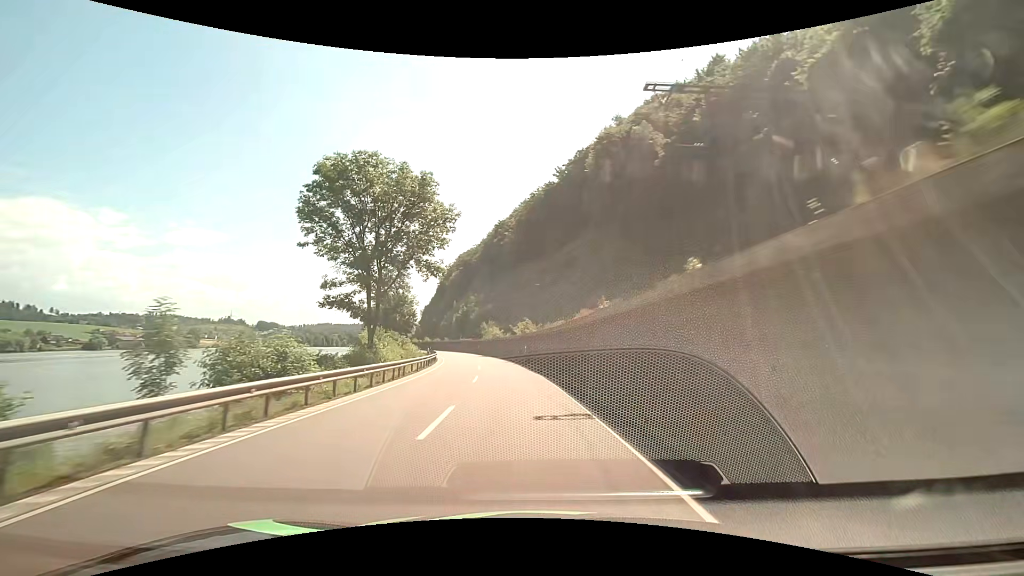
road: primary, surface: asphalt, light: Day
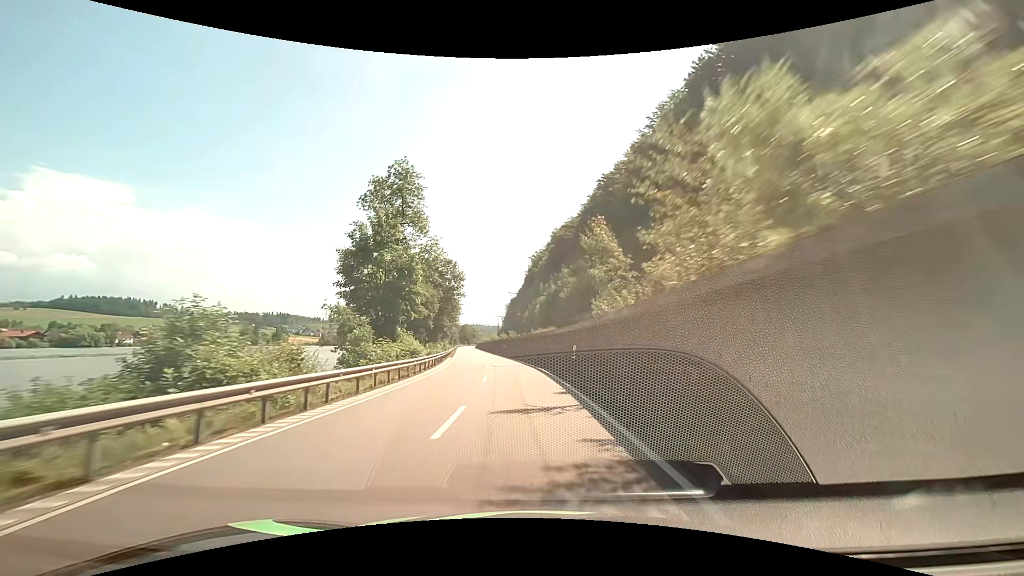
(-5.9, +59.8) m; -11°
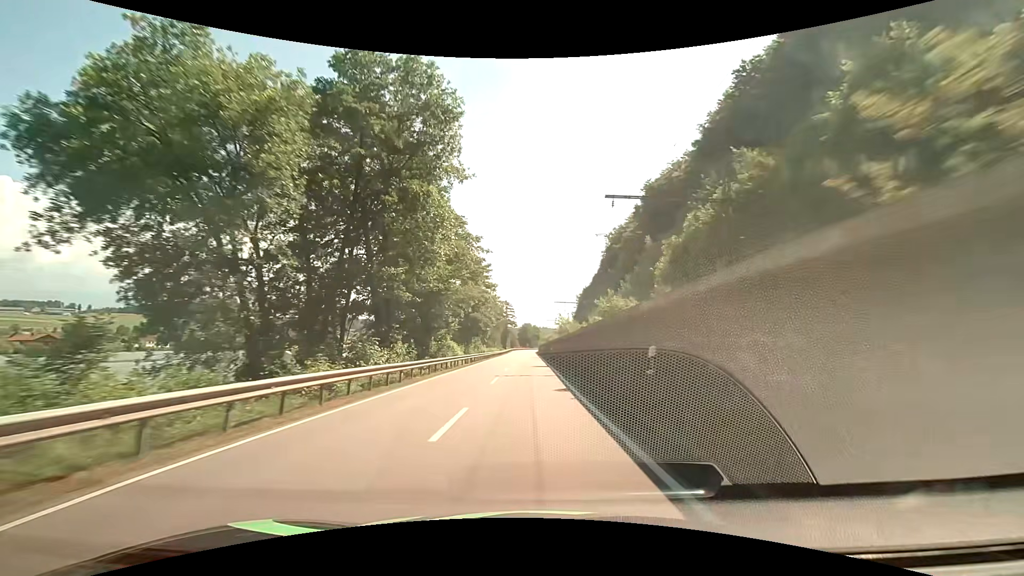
(-4.6, +59.9) m; -8°
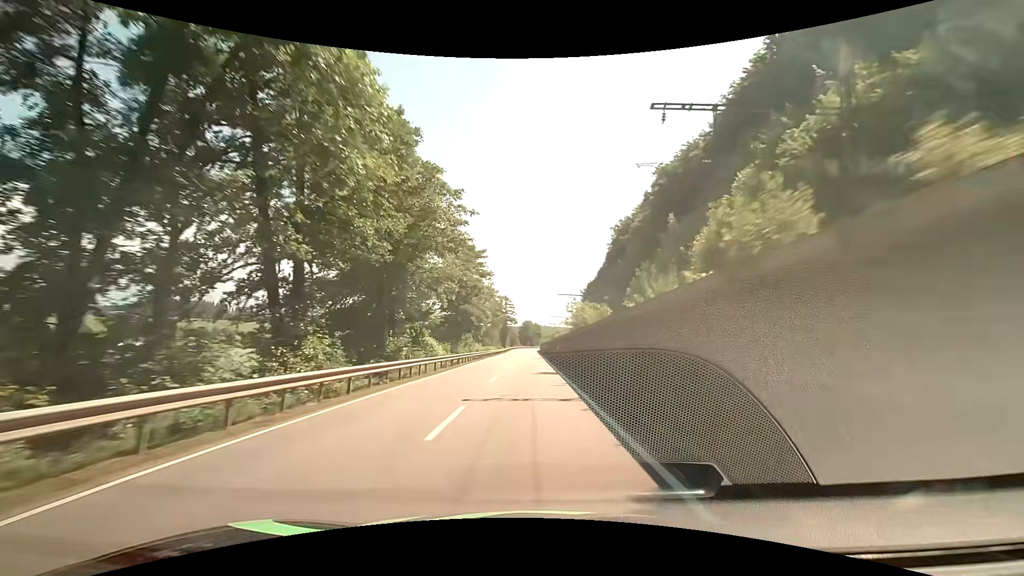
(0.0, +12.0) m; 0°
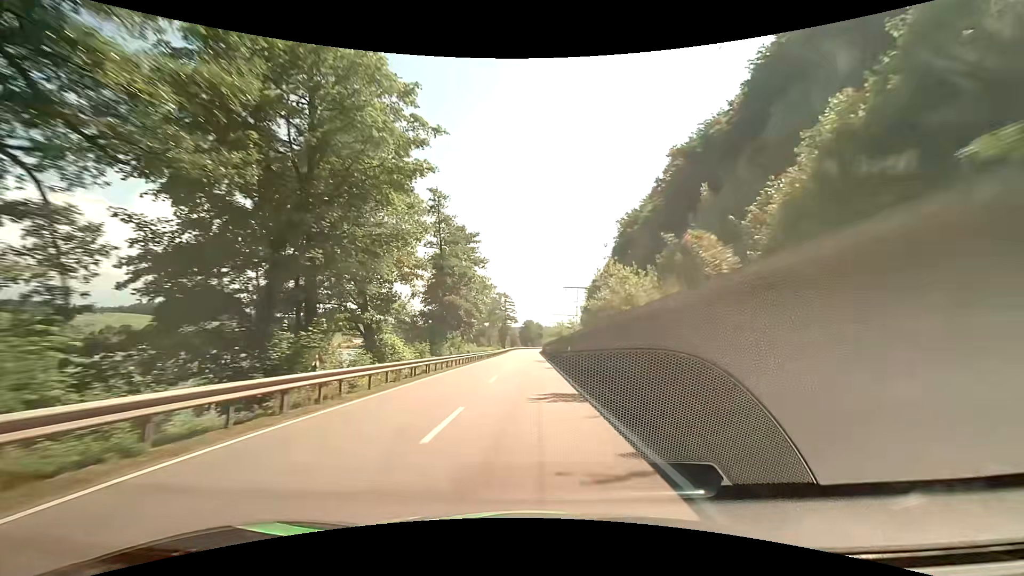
(0.0, +12.0) m; 0°
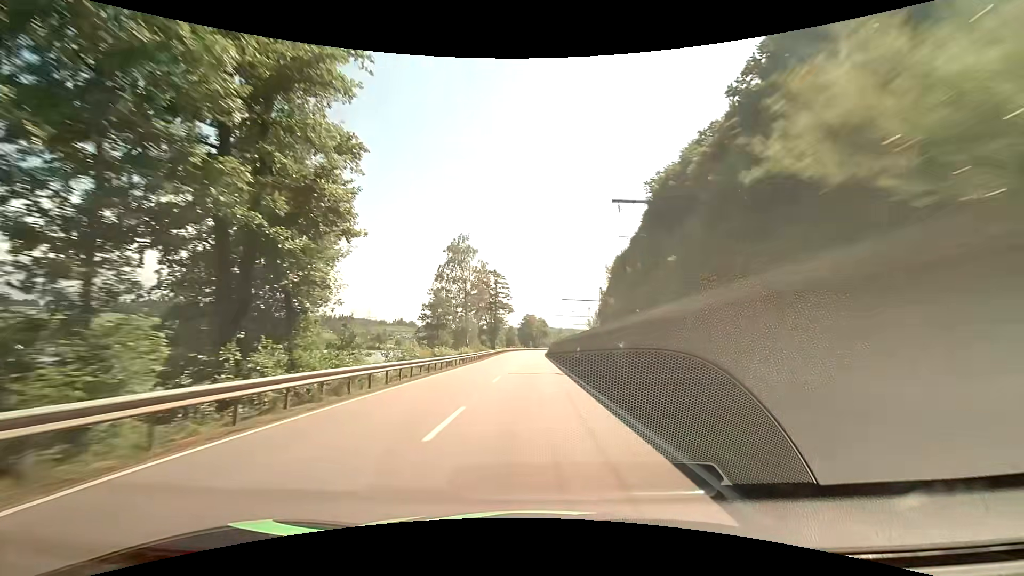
(-0.3, +47.7) m; 0°
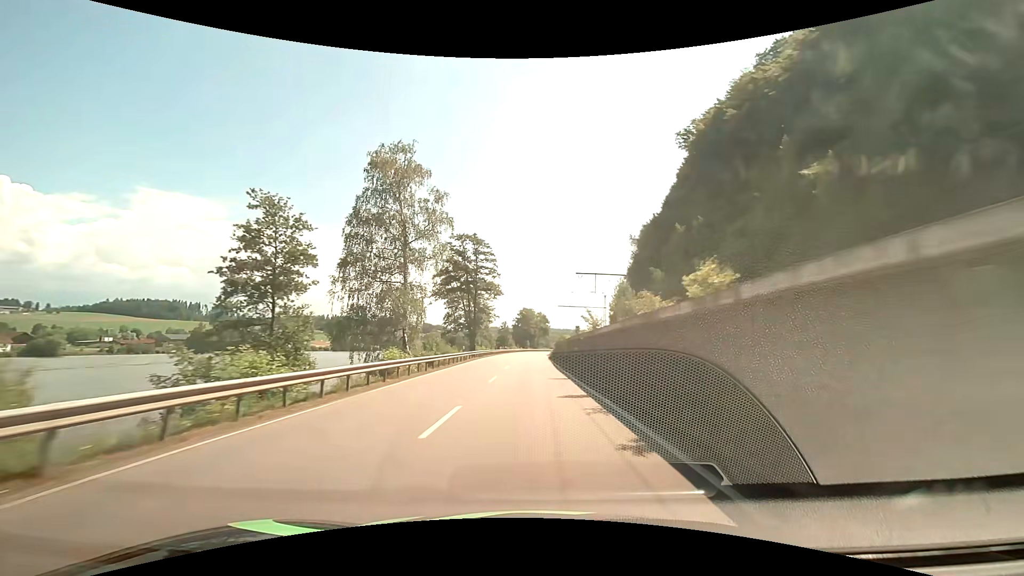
(0.0, +35.7) m; 0°
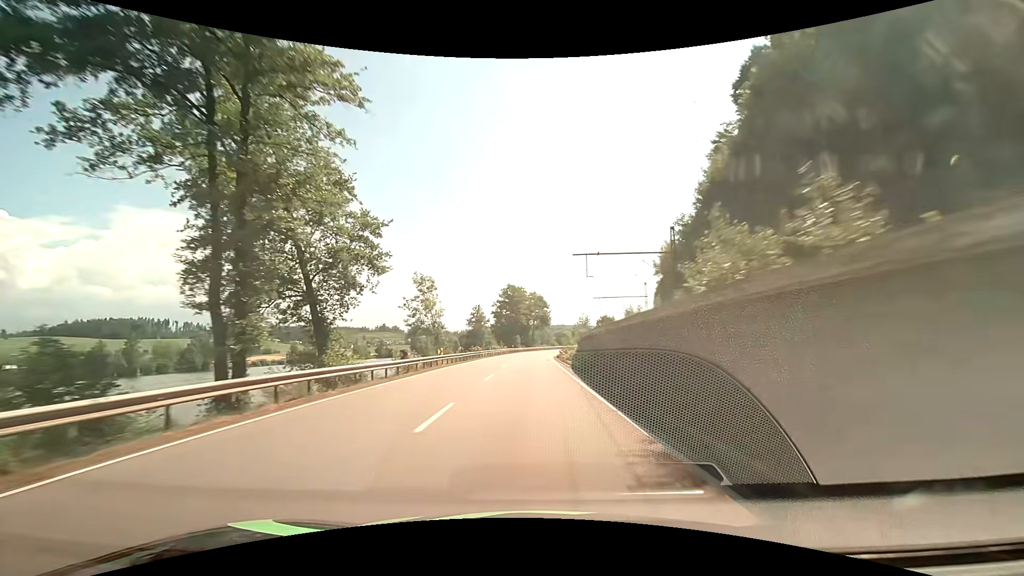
(+0.5, +59.1) m; +1°
(0, +10) (0, +20) (0, +30) (0, +40) (+1, +50) (+1, +60) (+2, +70) (+3, +80) (+4, +90) (+6, +100) m
